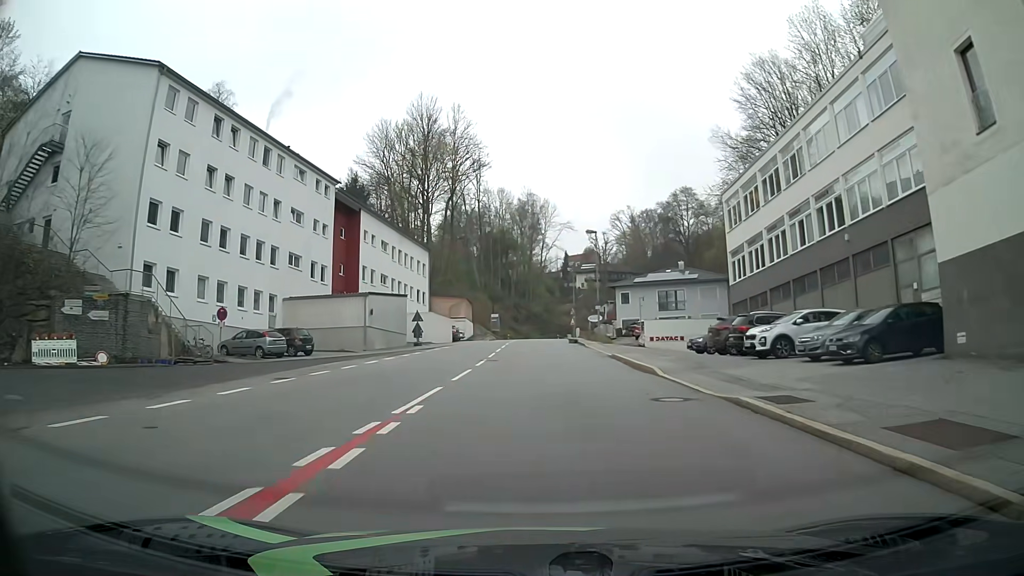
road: tertiary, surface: asphalt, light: Day
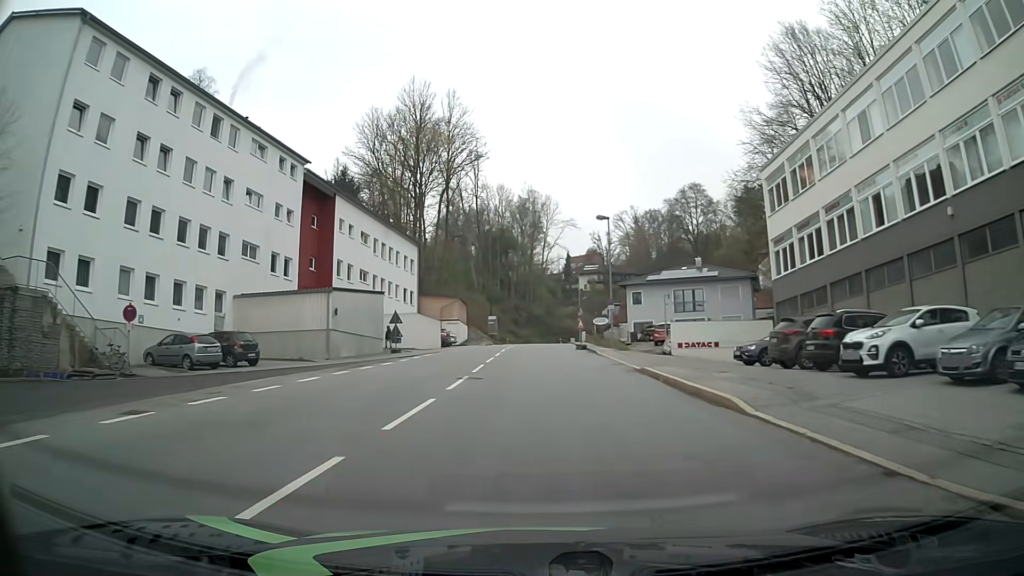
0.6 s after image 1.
(0.0, +7.8) m; 0°
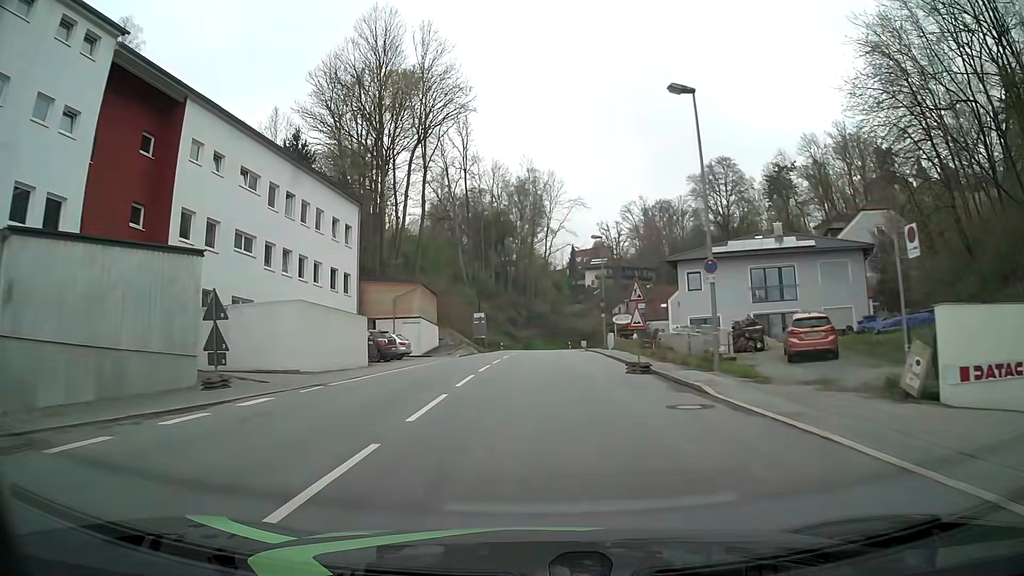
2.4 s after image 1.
(0.0, +23.2) m; 0°
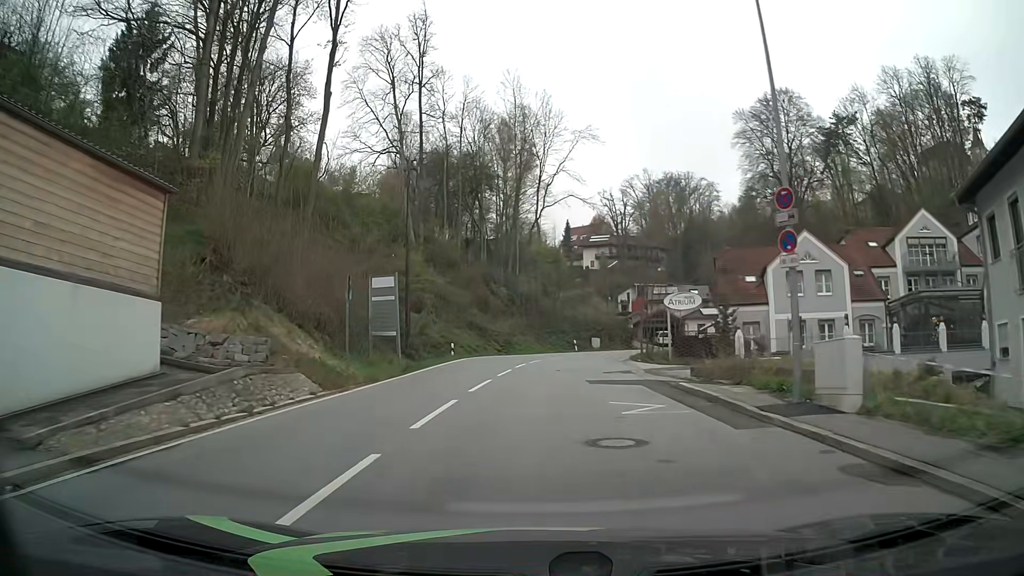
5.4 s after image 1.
(+0.3, +36.5) m; +1°
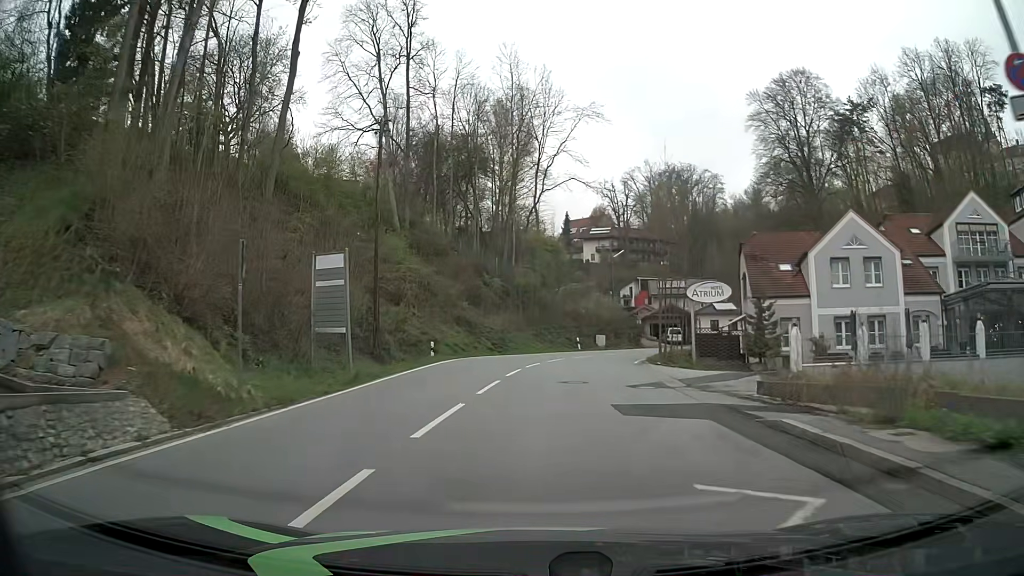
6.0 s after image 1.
(0.0, +6.9) m; +1°
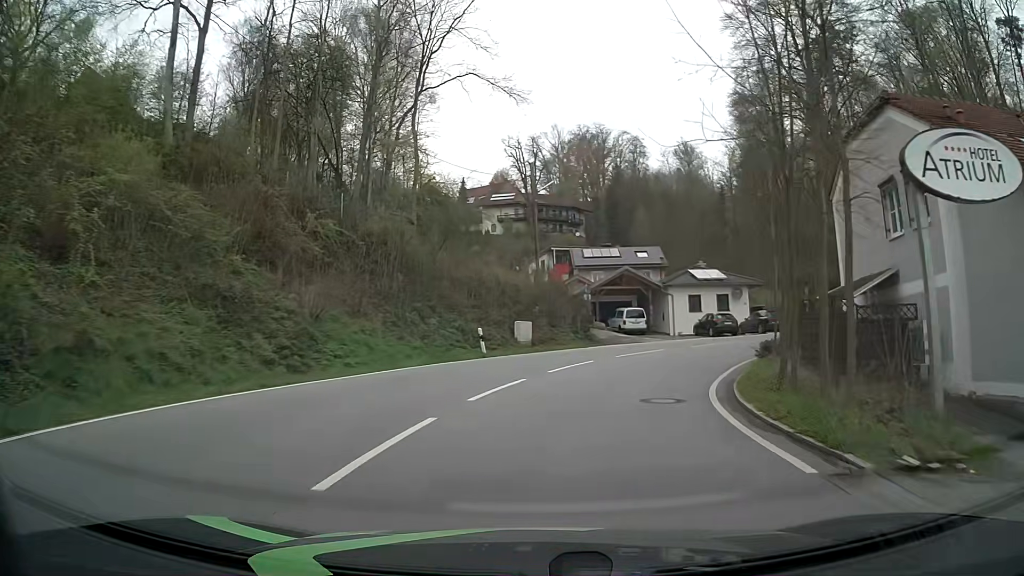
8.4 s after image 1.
(+1.1, +27.0) m; +8°
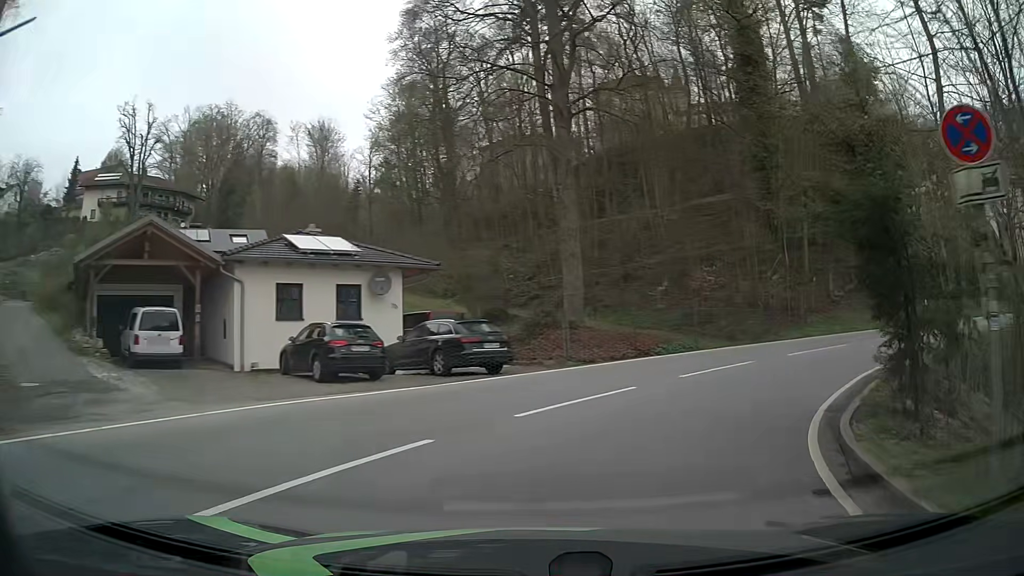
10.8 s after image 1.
(+5.7, +23.9) m; +31°
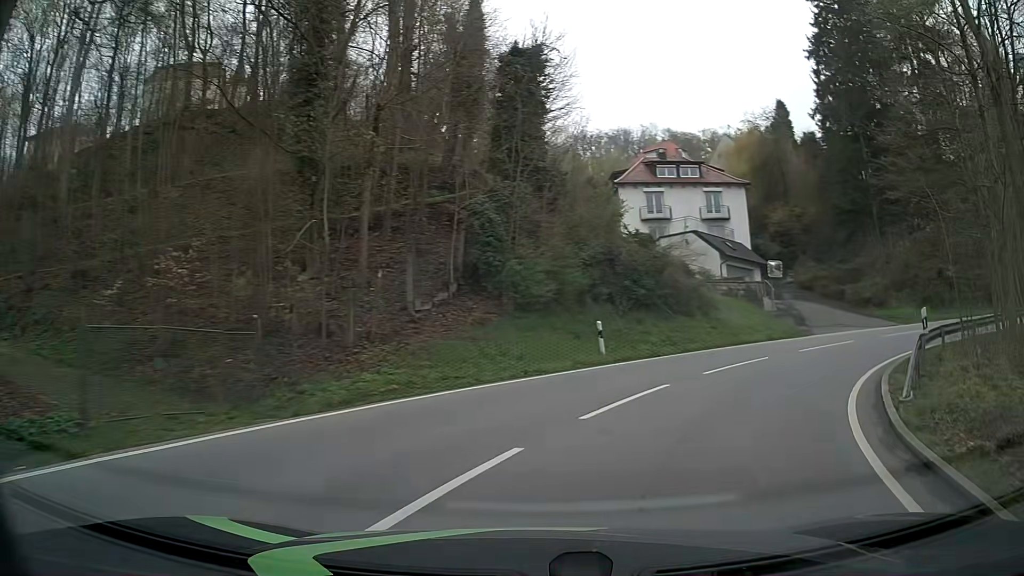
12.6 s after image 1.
(+5.5, +16.0) m; +39°
